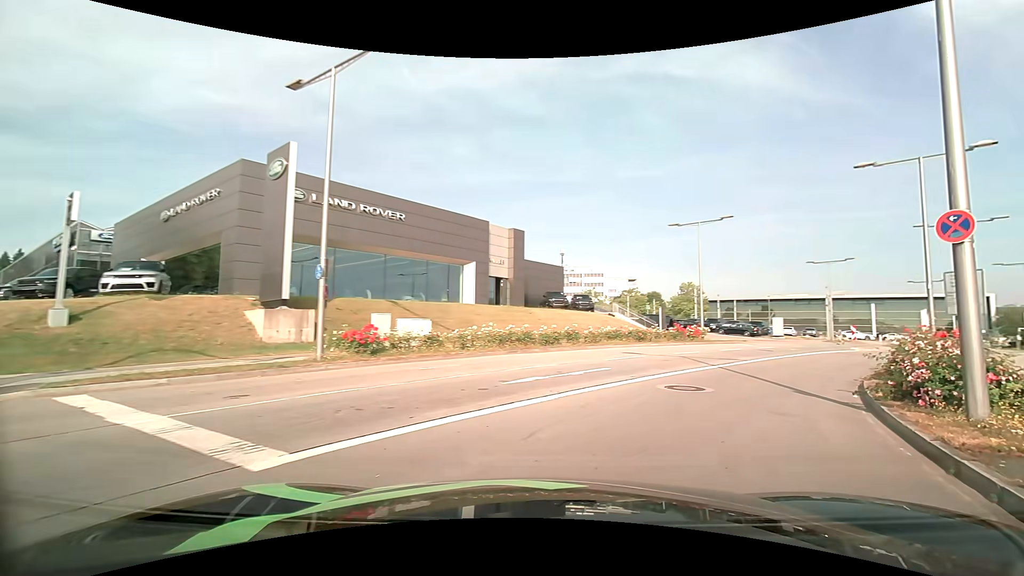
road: secondary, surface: asphalt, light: Day
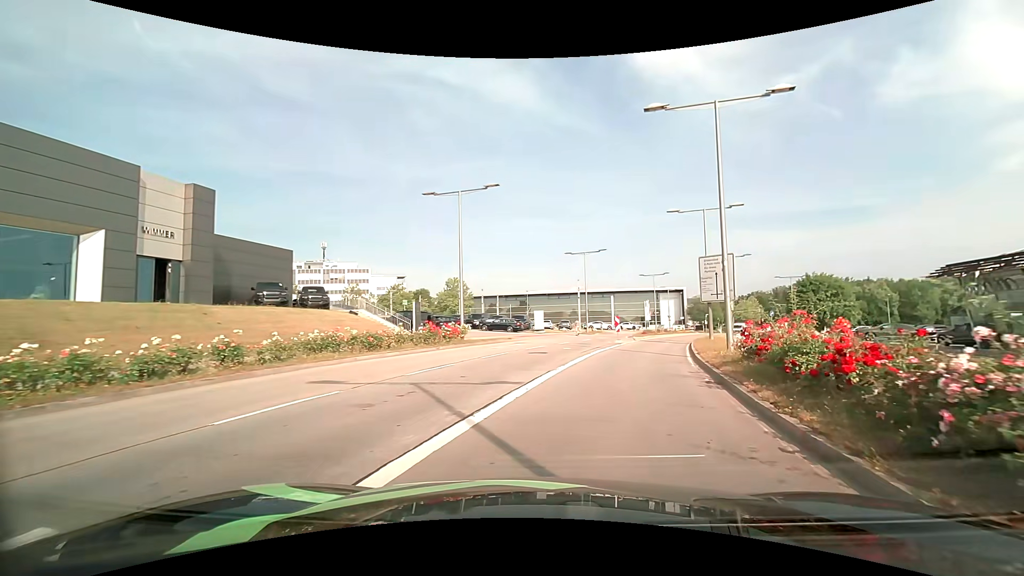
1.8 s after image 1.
(+2.8, +10.1) m; +27°
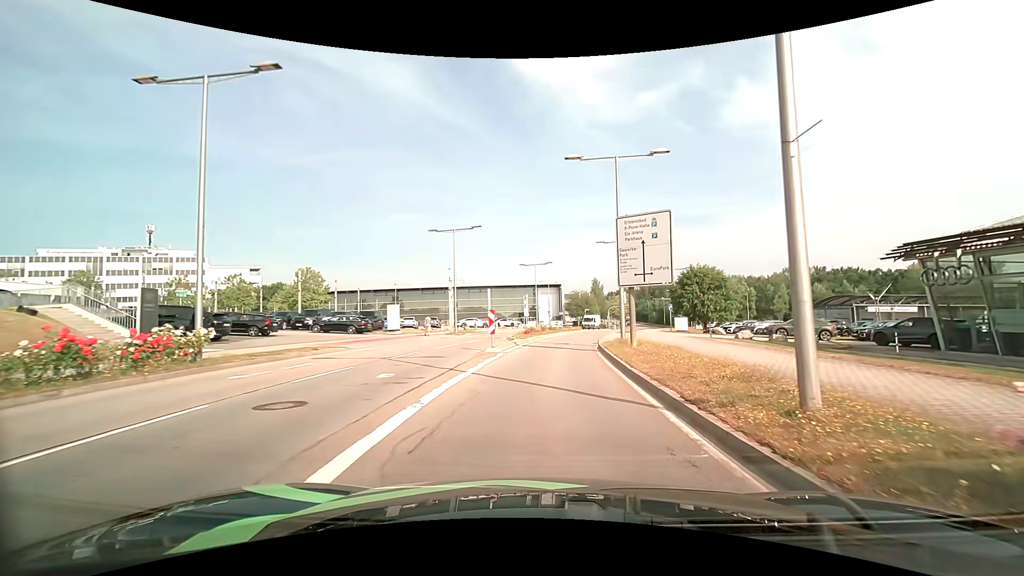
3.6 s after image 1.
(+1.6, +12.6) m; +14°
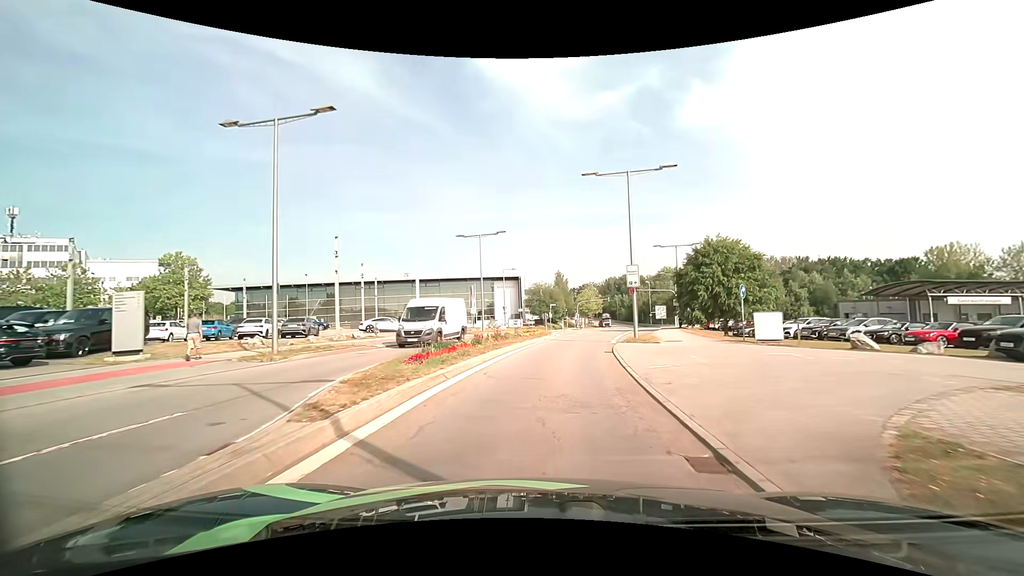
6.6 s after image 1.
(+1.1, +23.9) m; +4°
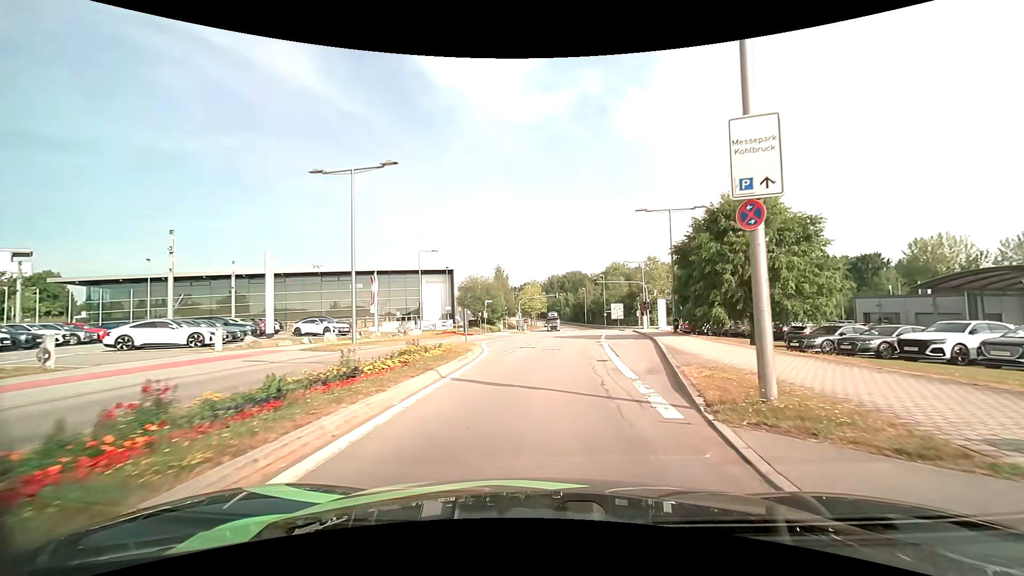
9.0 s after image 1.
(+1.1, +20.0) m; +7°
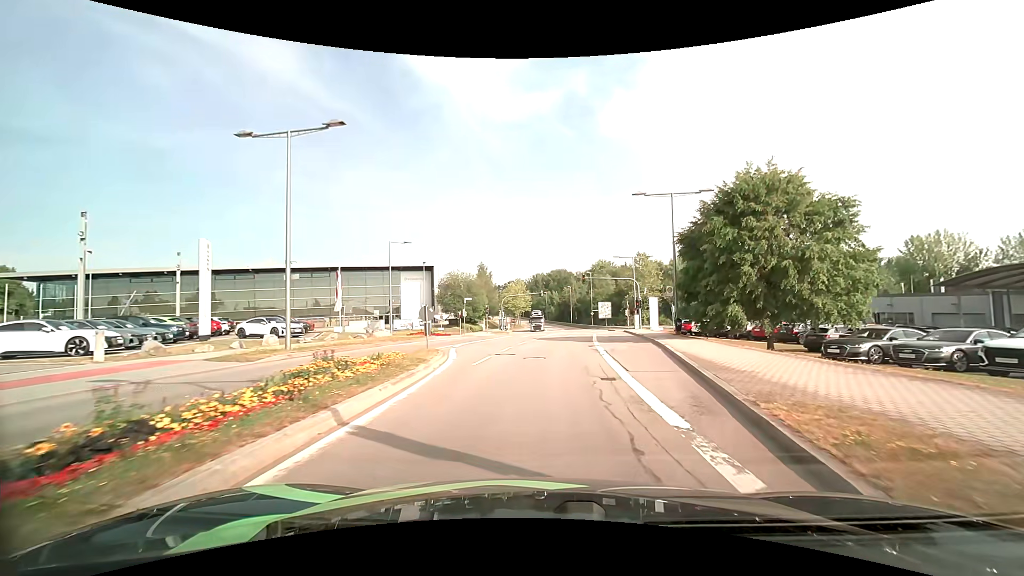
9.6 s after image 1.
(+0.1, +4.9) m; +2°
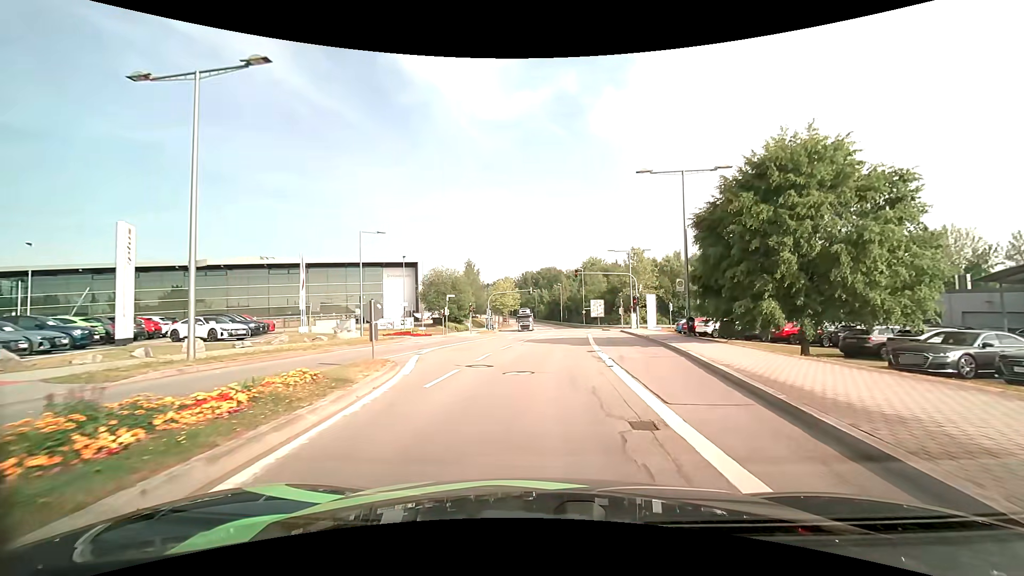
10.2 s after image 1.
(0.0, +4.9) m; +1°
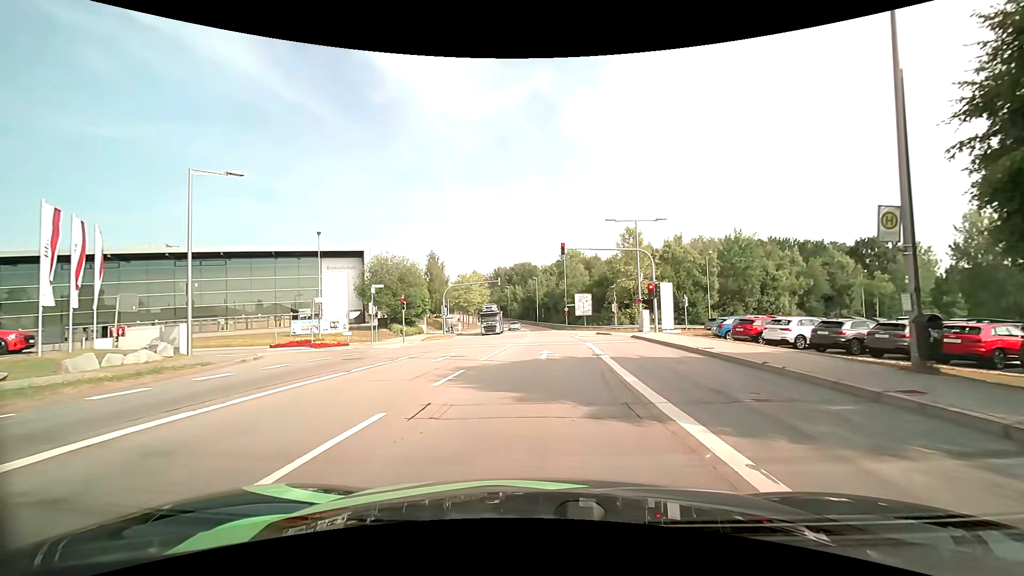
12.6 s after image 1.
(+0.5, +17.5) m; +3°
